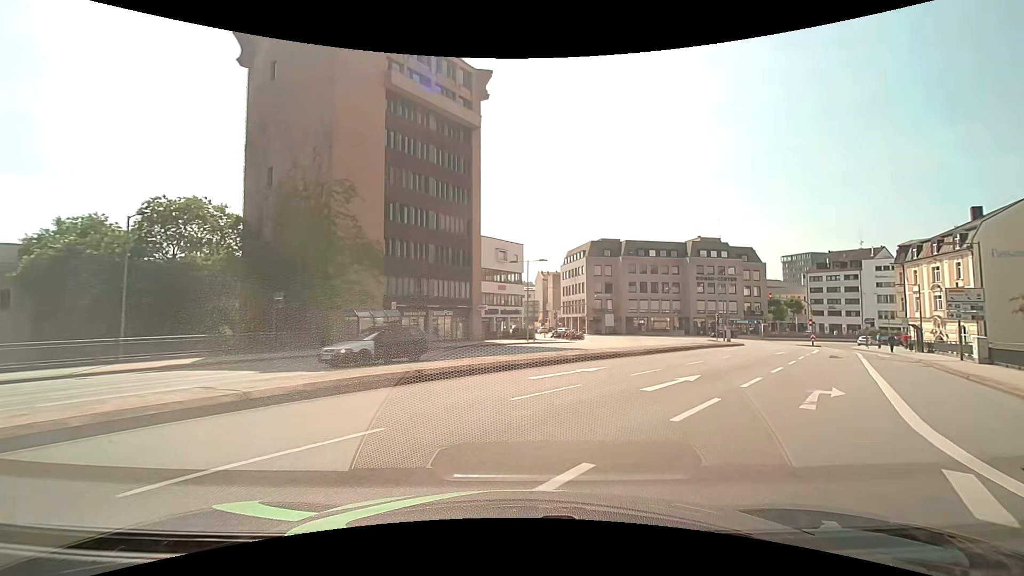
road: primary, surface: asphalt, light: Day
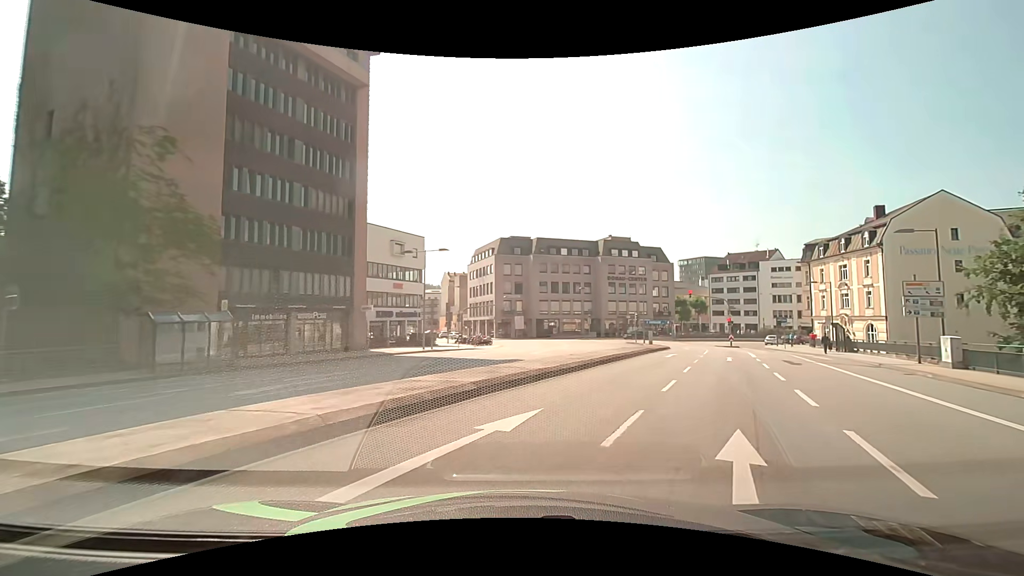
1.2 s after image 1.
(+0.8, +8.6) m; +11°
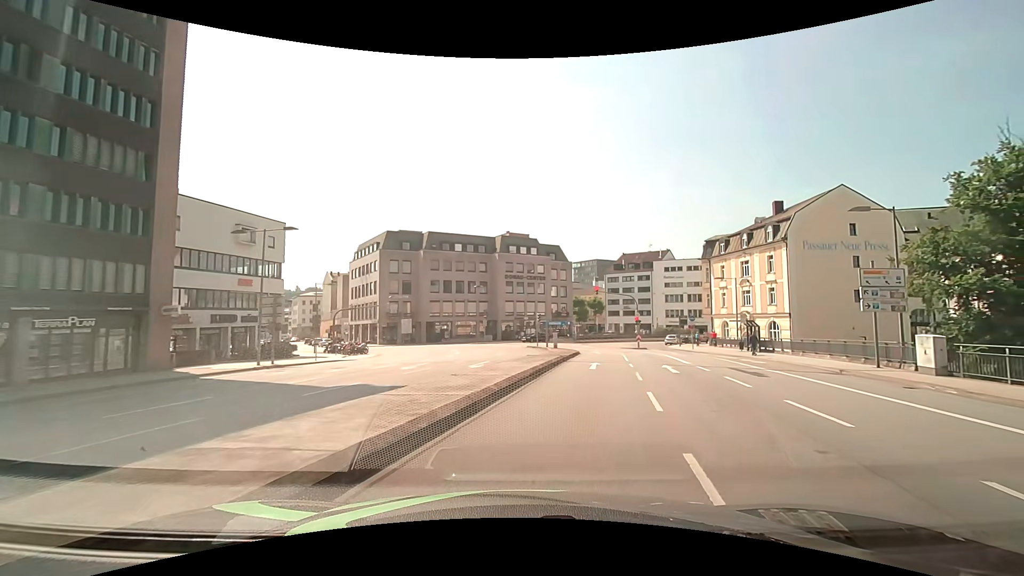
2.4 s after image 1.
(+0.9, +8.9) m; +11°
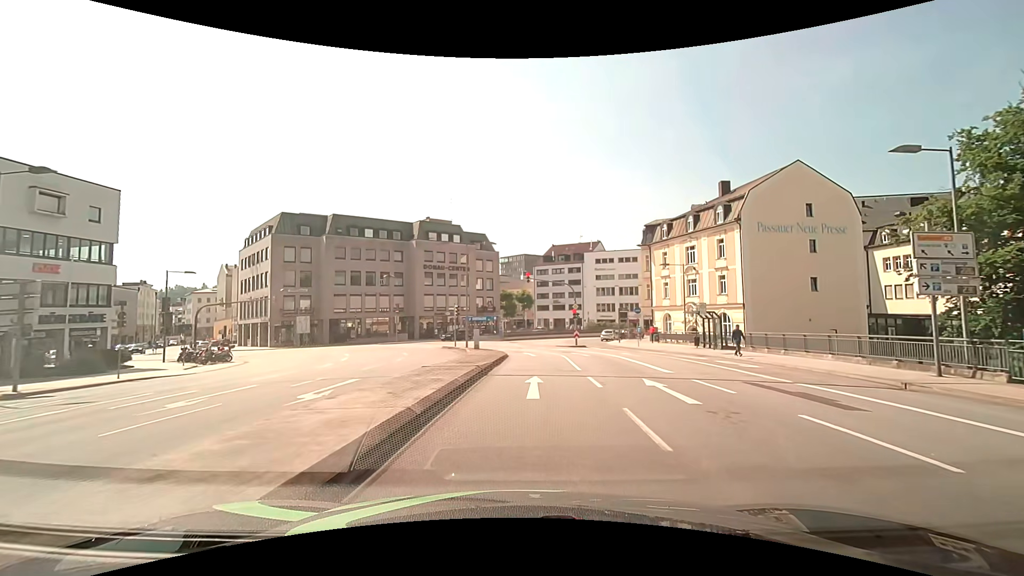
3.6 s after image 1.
(+0.9, +9.5) m; +9°
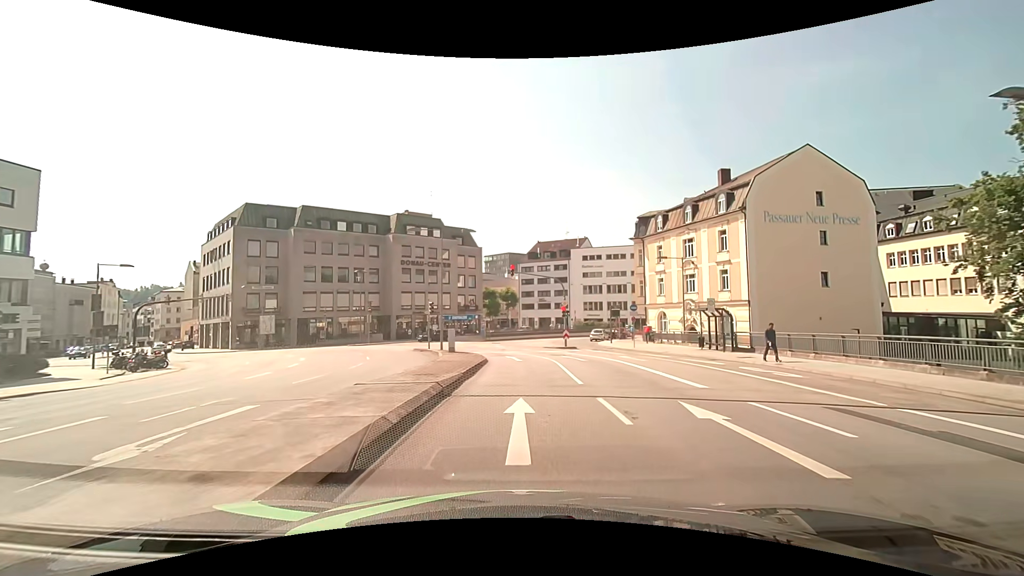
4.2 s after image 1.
(0.0, +4.6) m; +1°
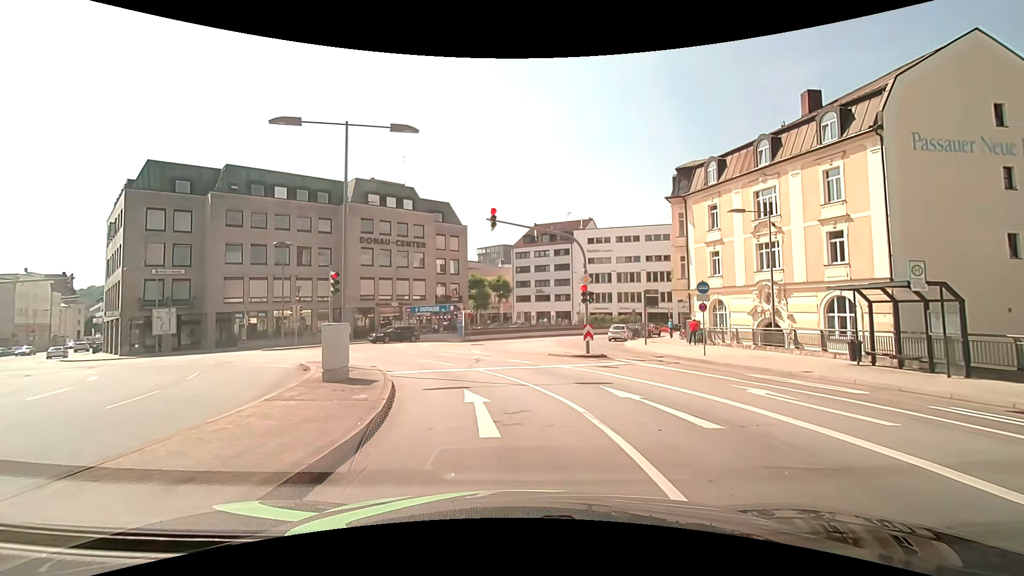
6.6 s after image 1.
(+0.4, +16.3) m; +1°
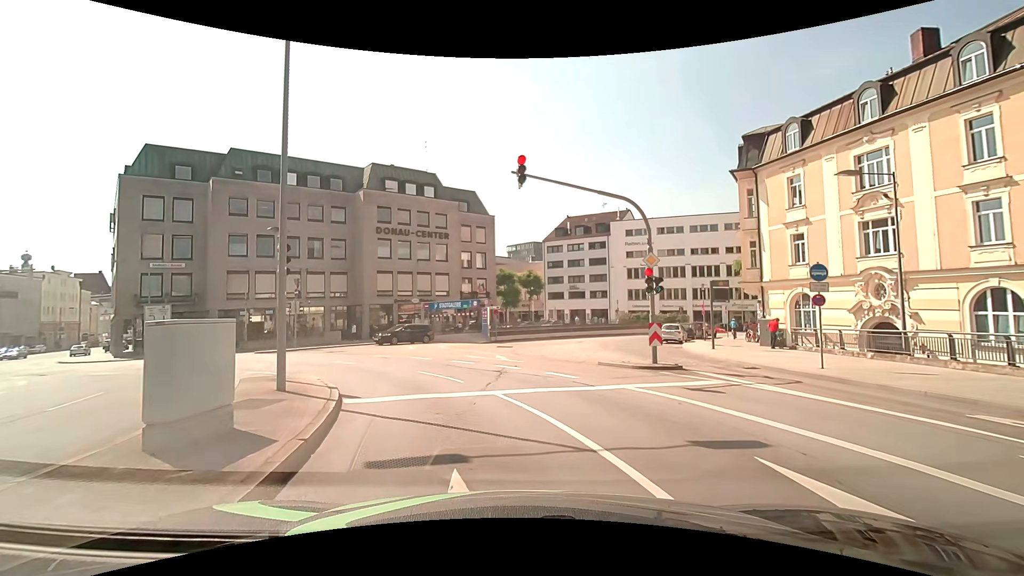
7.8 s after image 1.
(-0.1, +6.0) m; -3°
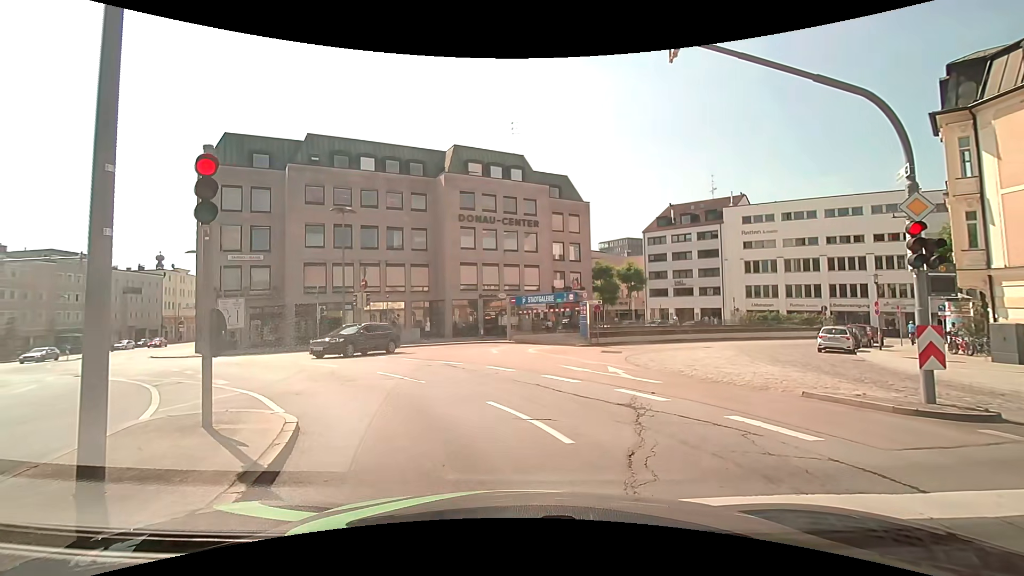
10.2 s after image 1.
(-0.6, +6.3) m; -13°
